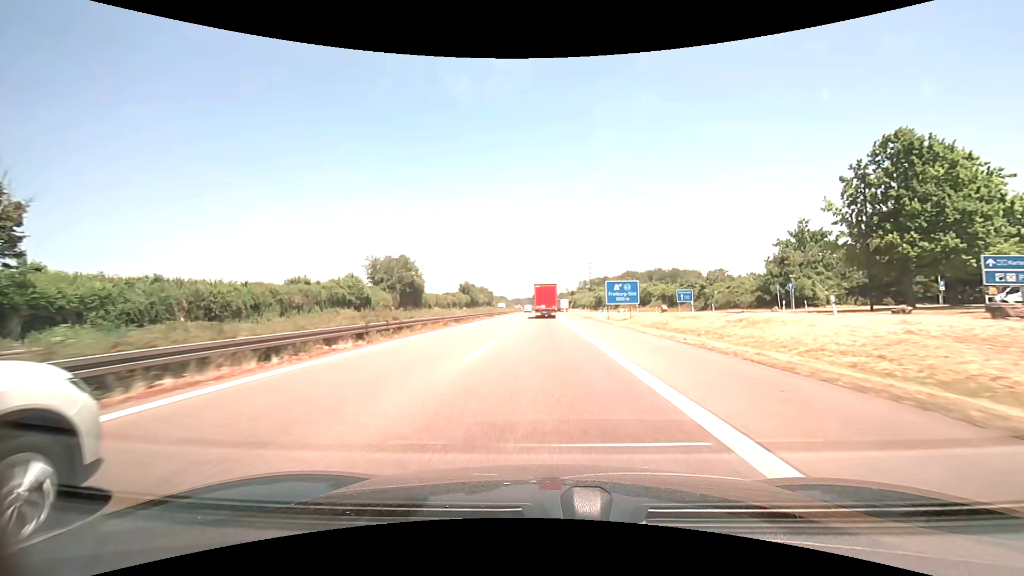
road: motorway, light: Day
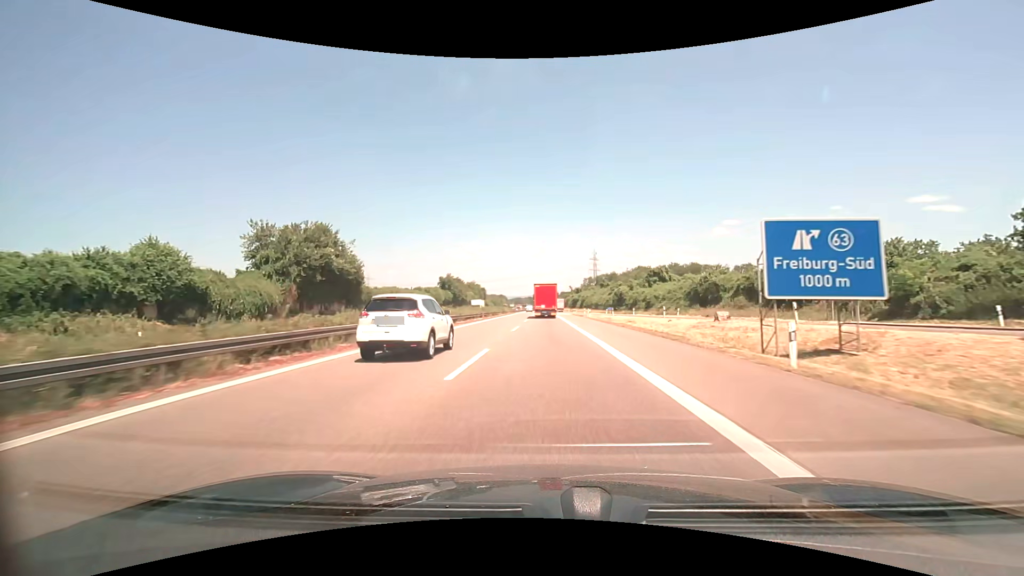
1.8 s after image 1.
(-0.1, +39.1) m; 0°
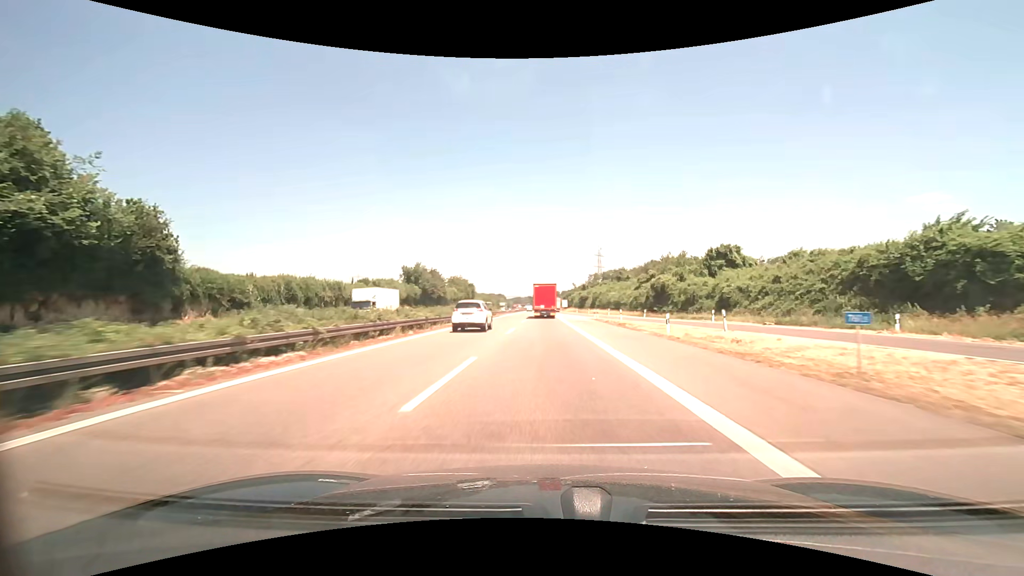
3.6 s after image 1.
(0.0, +38.9) m; 0°
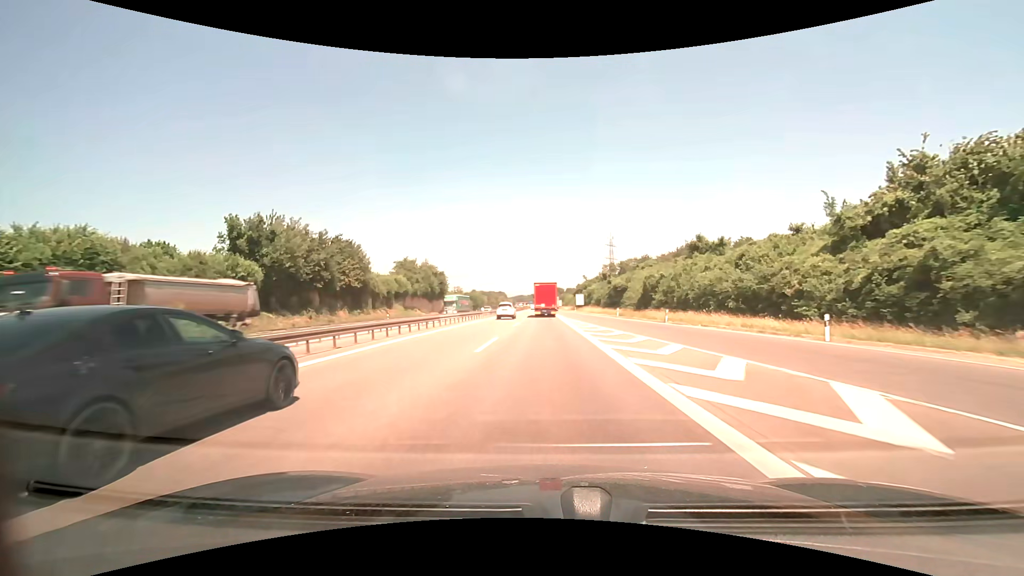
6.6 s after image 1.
(-0.3, +64.1) m; -1°
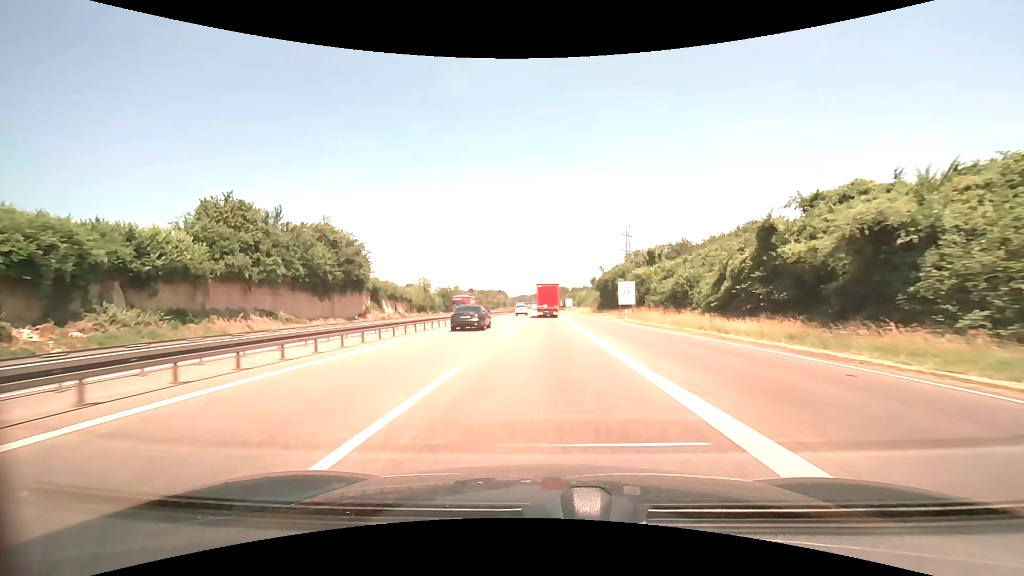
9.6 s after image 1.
(-0.3, +64.0) m; 0°
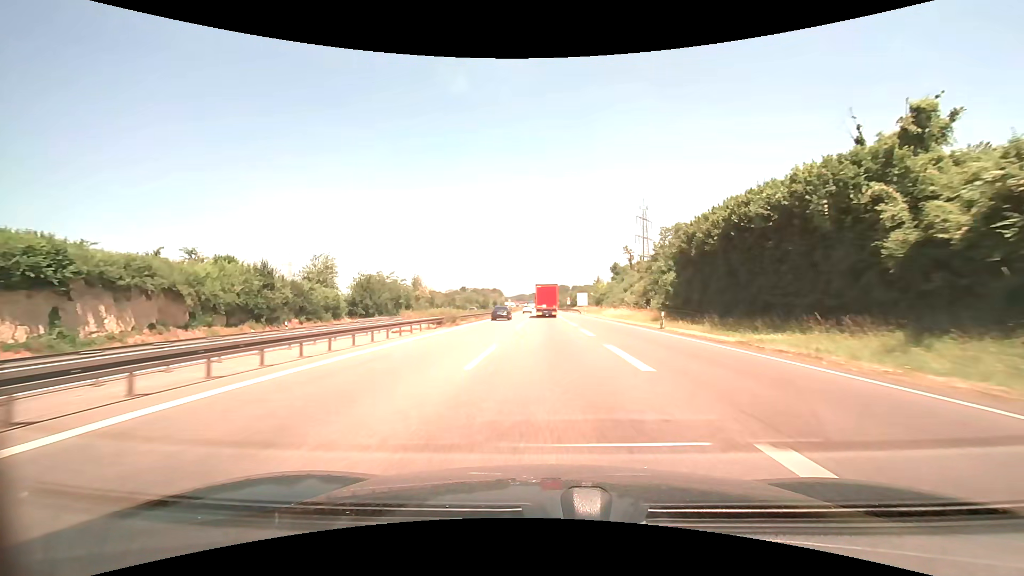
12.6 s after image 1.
(+0.1, +65.5) m; 0°
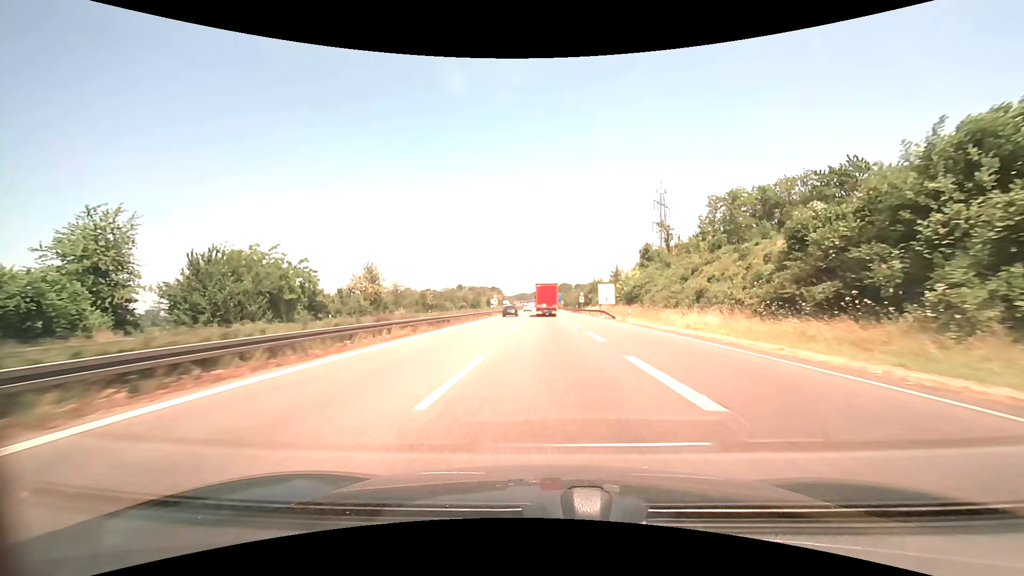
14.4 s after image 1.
(0.0, +40.3) m; 0°
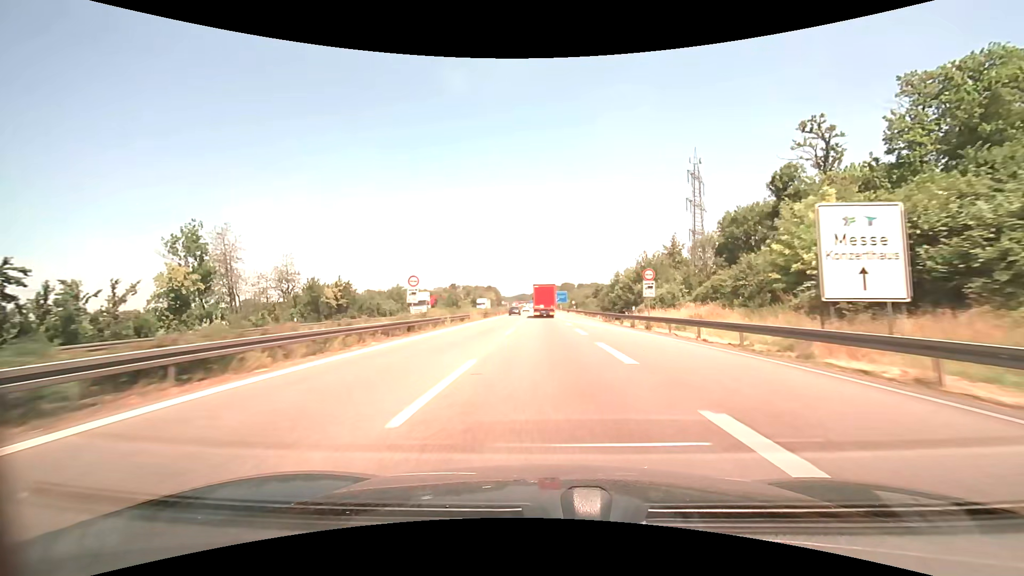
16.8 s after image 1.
(-0.1, +55.0) m; 0°
(0, +10) (0, +20) (0, +30) (0, +40) (0, +50) (0, +60) (0, +70) (0, +80) (0, +90) (-1, +100) m
